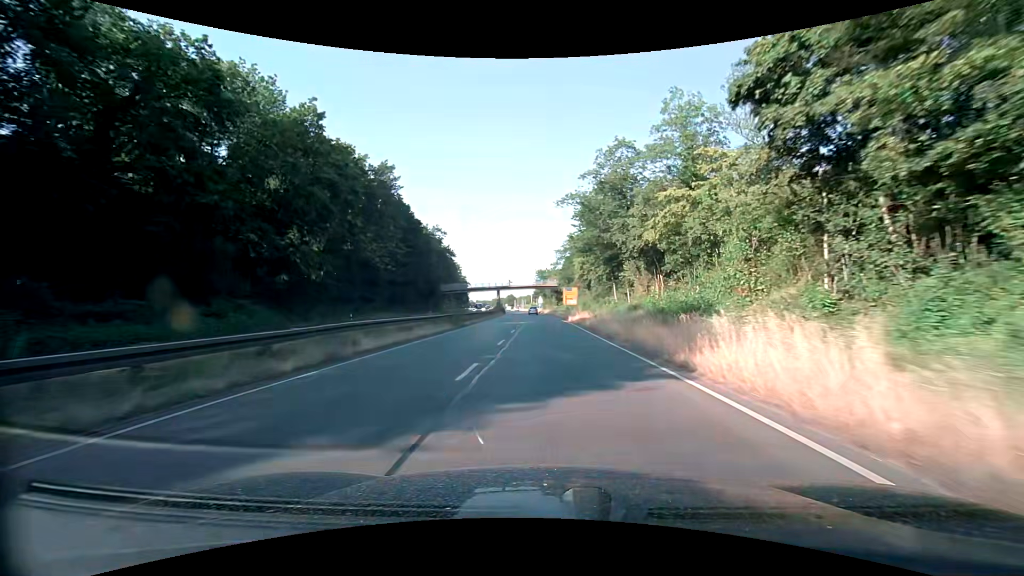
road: trunk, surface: asphalt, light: Day
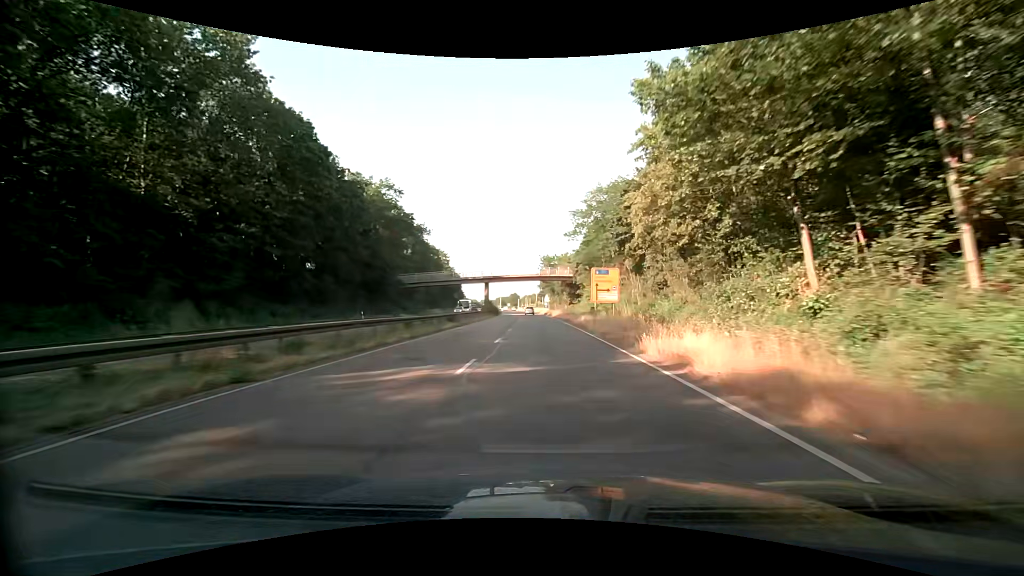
(-0.2, +35.2) m; -1°
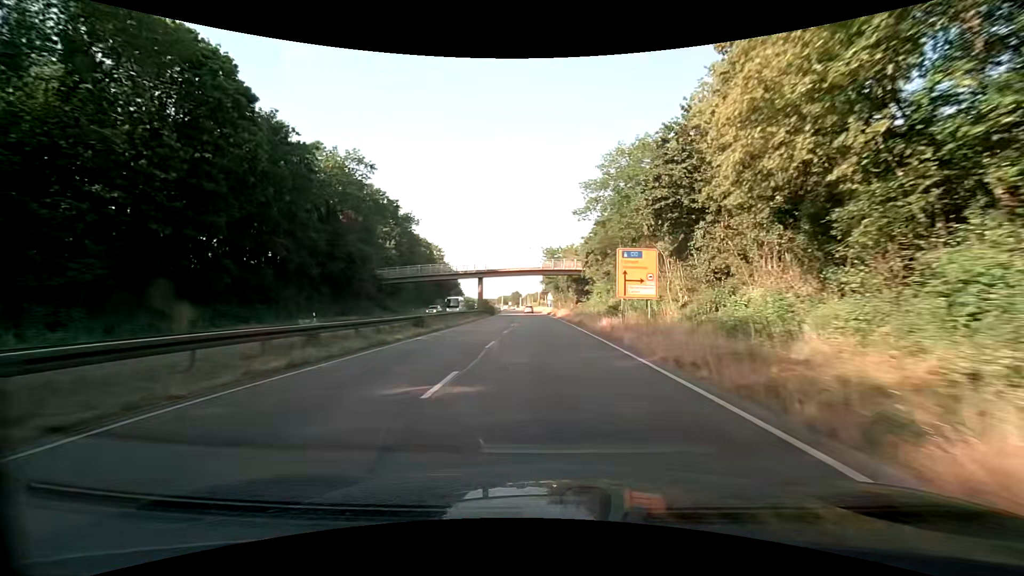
(+0.1, +11.5) m; 0°
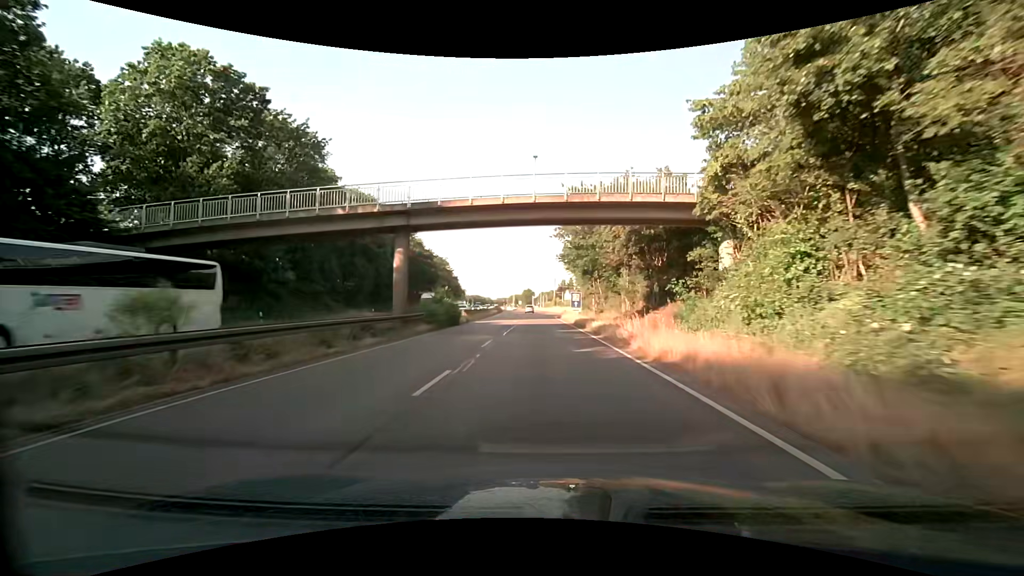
(-0.6, +44.7) m; -2°
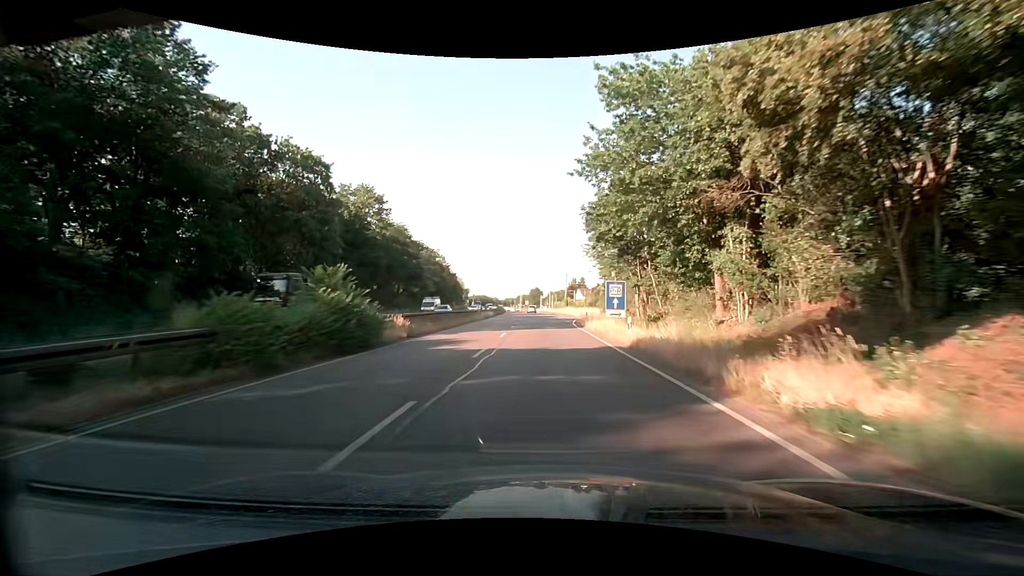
(-0.2, +21.2) m; -1°
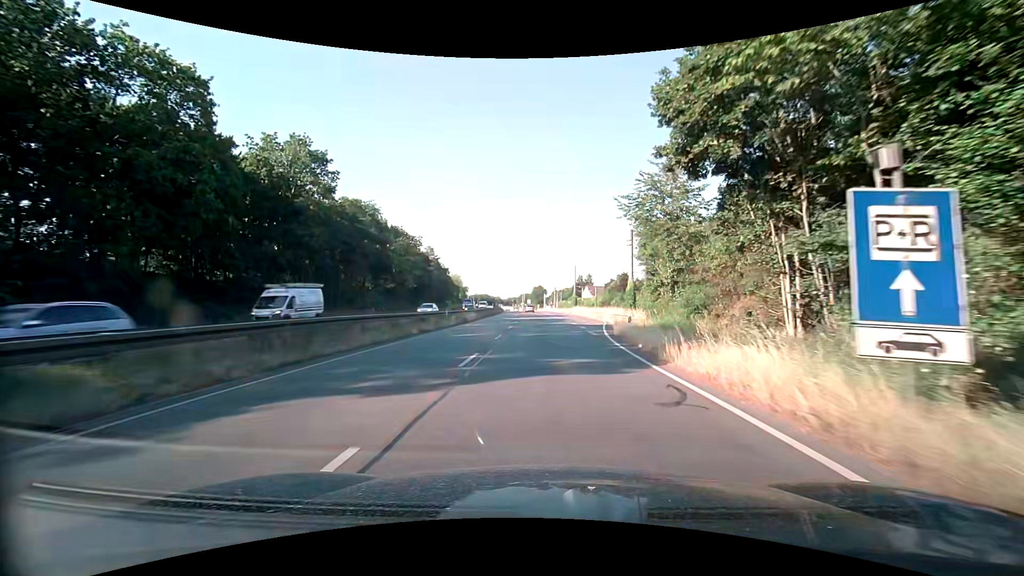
(-0.1, +20.2) m; -1°
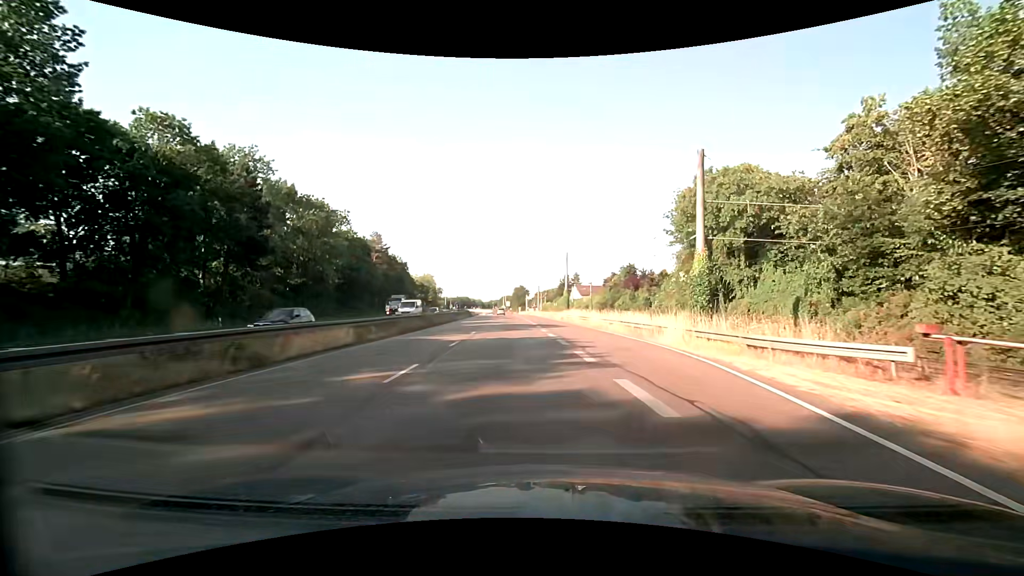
(+0.5, +28.4) m; +2°
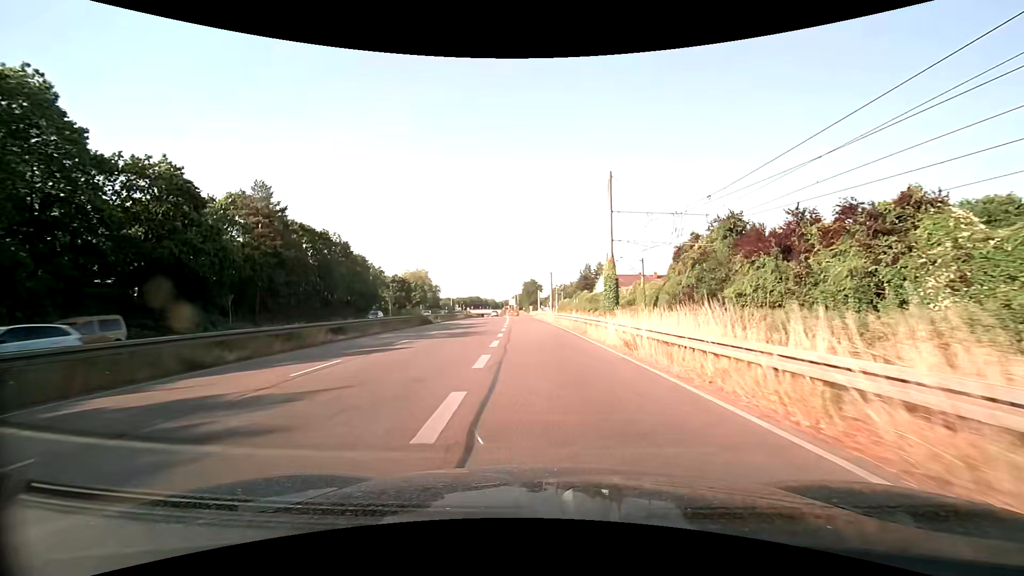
(+0.5, +42.9) m; -2°
(0, +10) (0, +20) (-1, +30) (-1, +40) (-2, +50) (-2, +60) (-3, +70) (-3, +80) (-3, +90) (-3, +100) m
